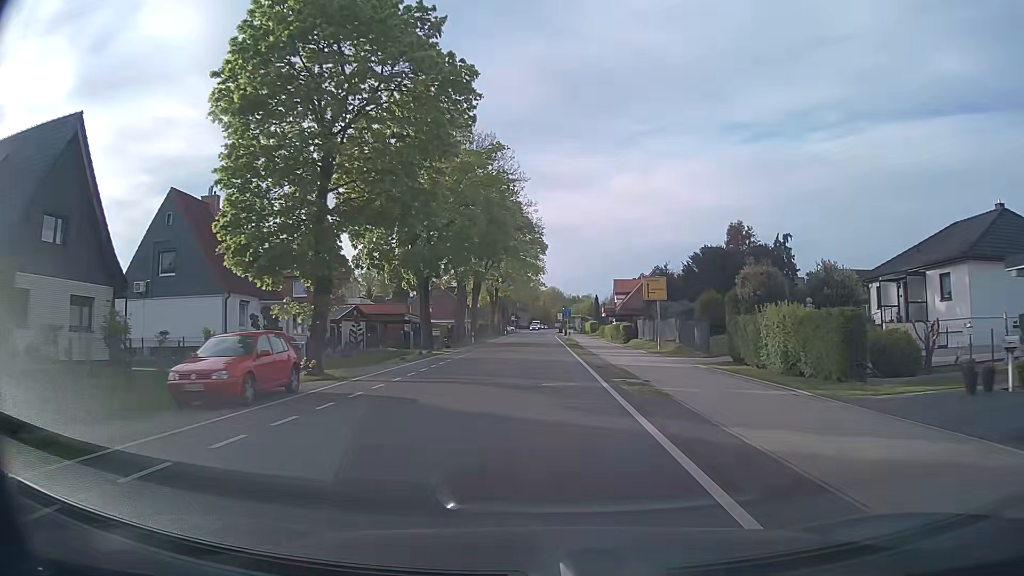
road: tertiary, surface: asphalt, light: Day
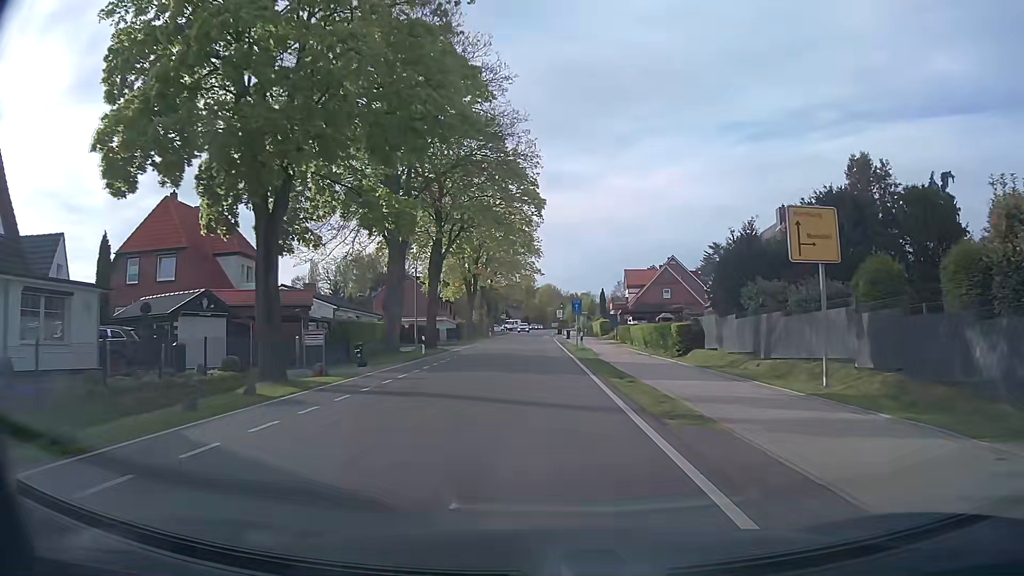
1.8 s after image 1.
(0.0, +22.8) m; 0°
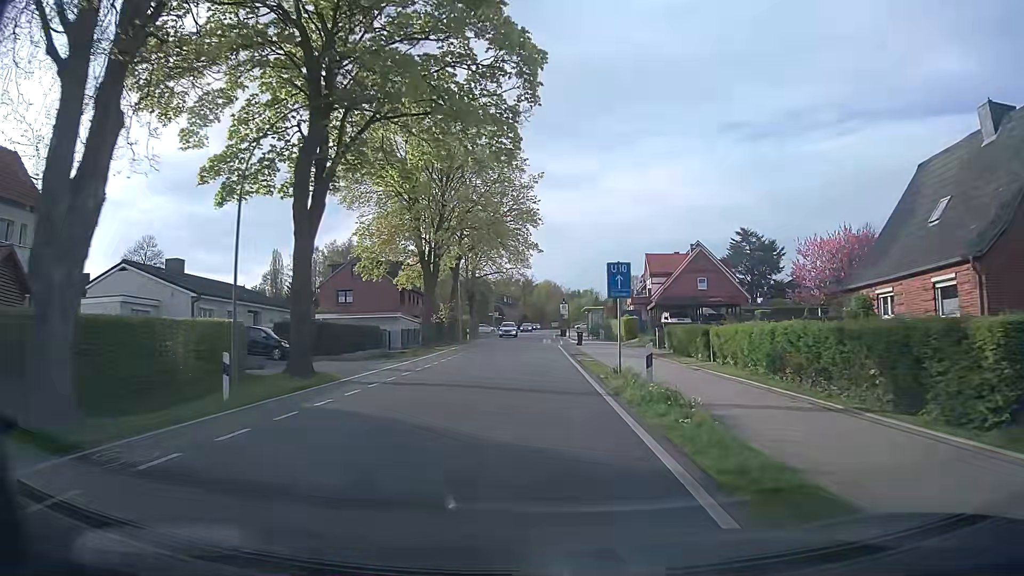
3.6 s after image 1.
(0.0, +22.9) m; 0°
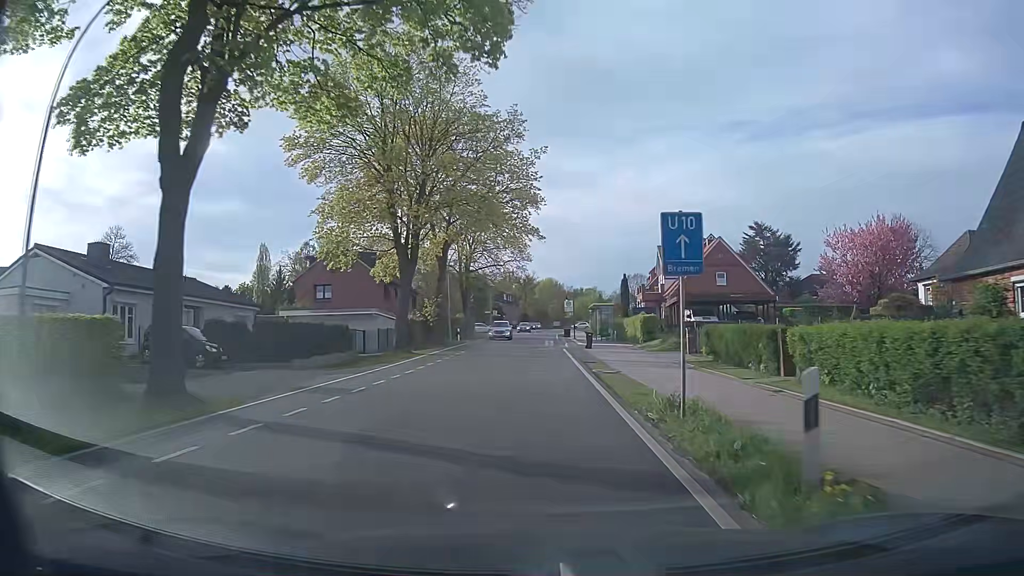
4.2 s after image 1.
(0.0, +7.6) m; 0°
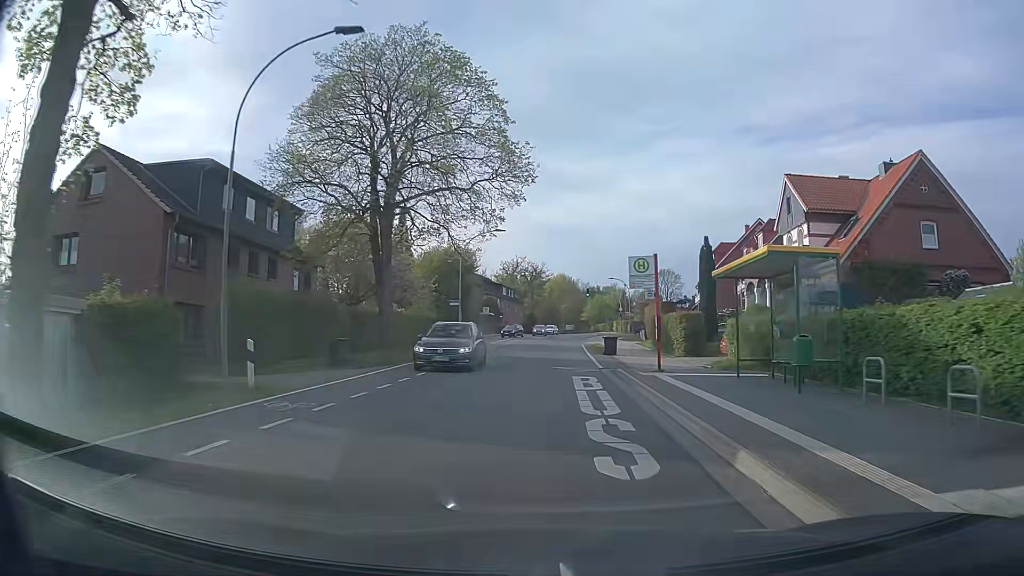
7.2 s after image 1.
(-0.3, +38.3) m; -1°
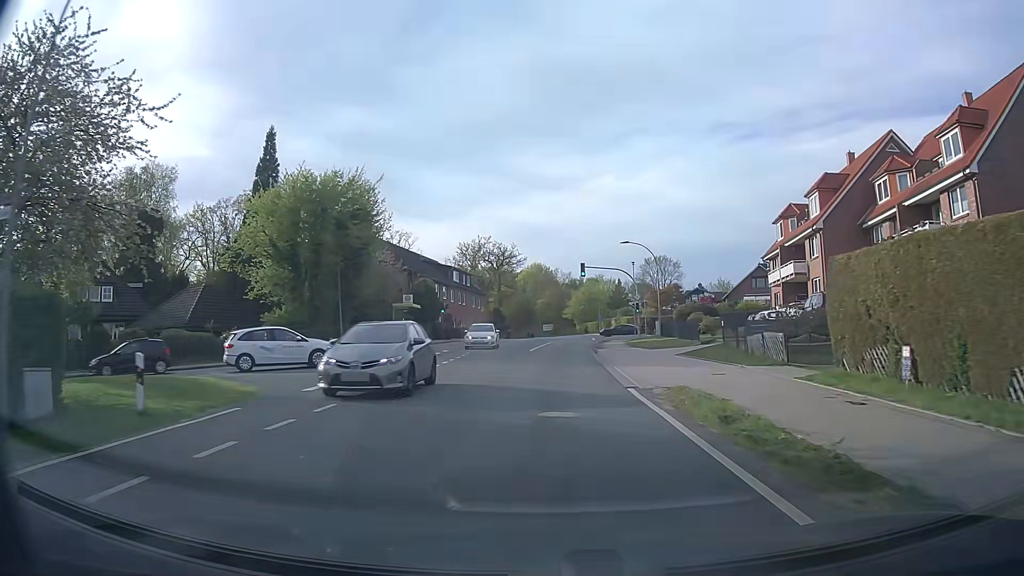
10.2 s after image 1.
(+0.6, +38.1) m; +2°
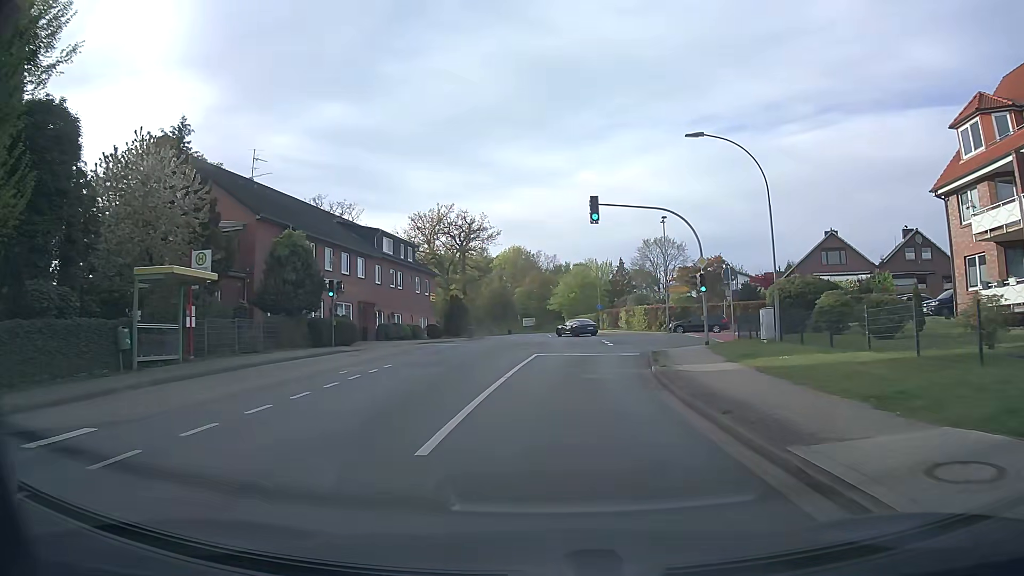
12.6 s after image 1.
(+0.4, +29.0) m; +1°
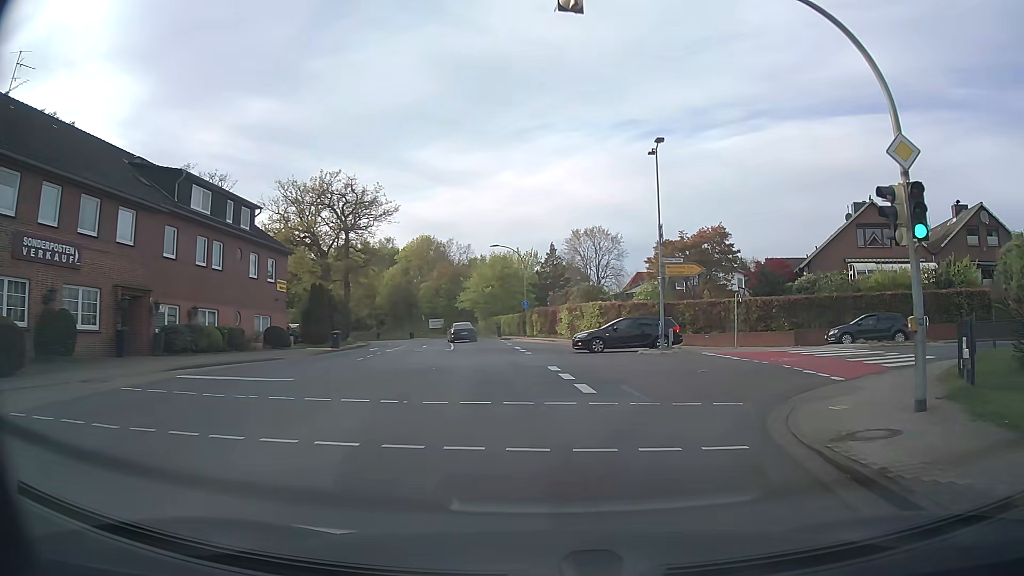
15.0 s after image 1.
(+0.8, +21.4) m; +7°
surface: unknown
(+1, +10) (+7, +18) (+16, +22) (+26, +22) (+36, +20) (+45, +18) (+55, +16) (+65, +12) (+74, +9) (+83, +6) m
